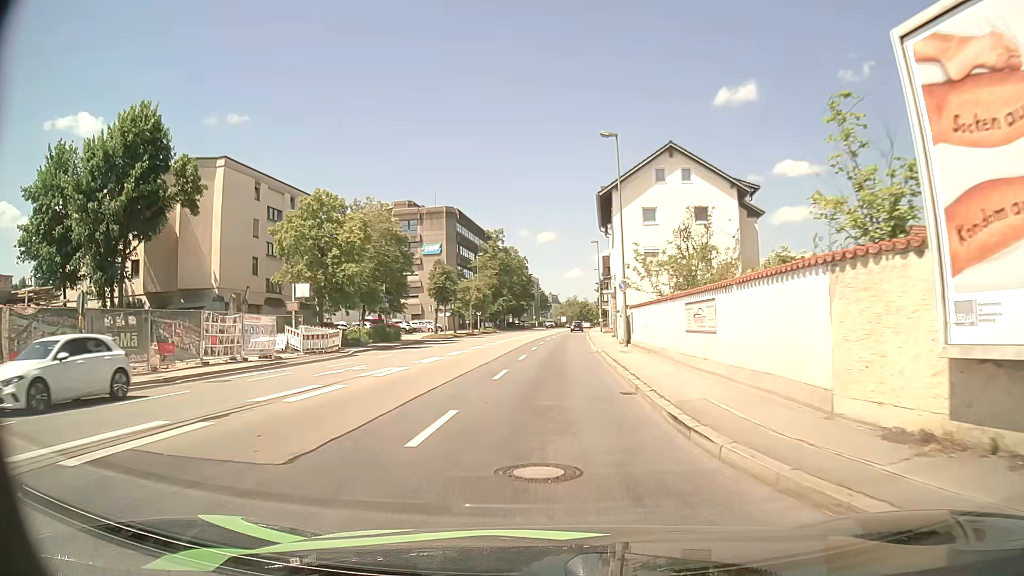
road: primary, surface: asphalt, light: Day
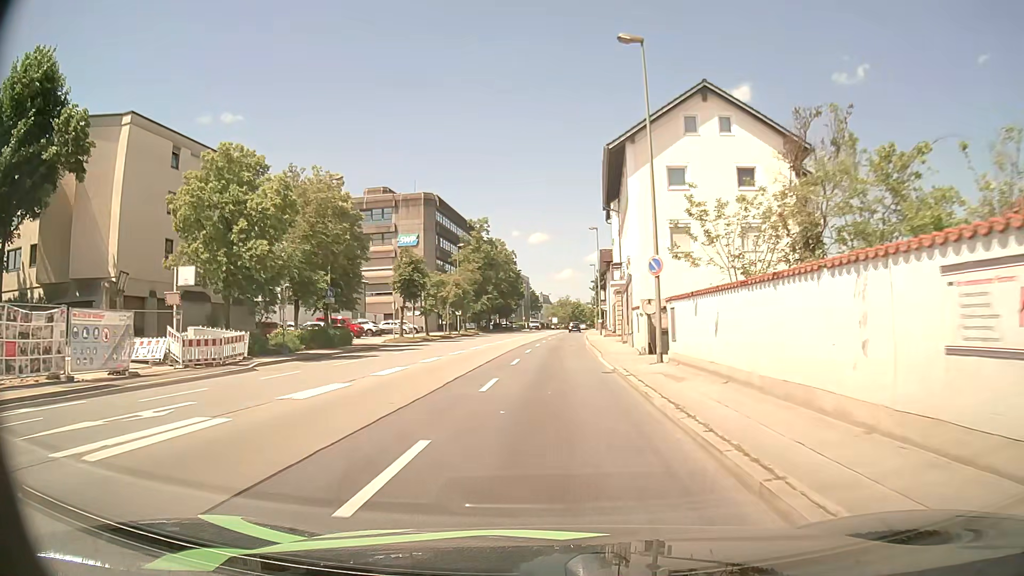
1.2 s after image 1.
(+0.2, +11.6) m; +1°
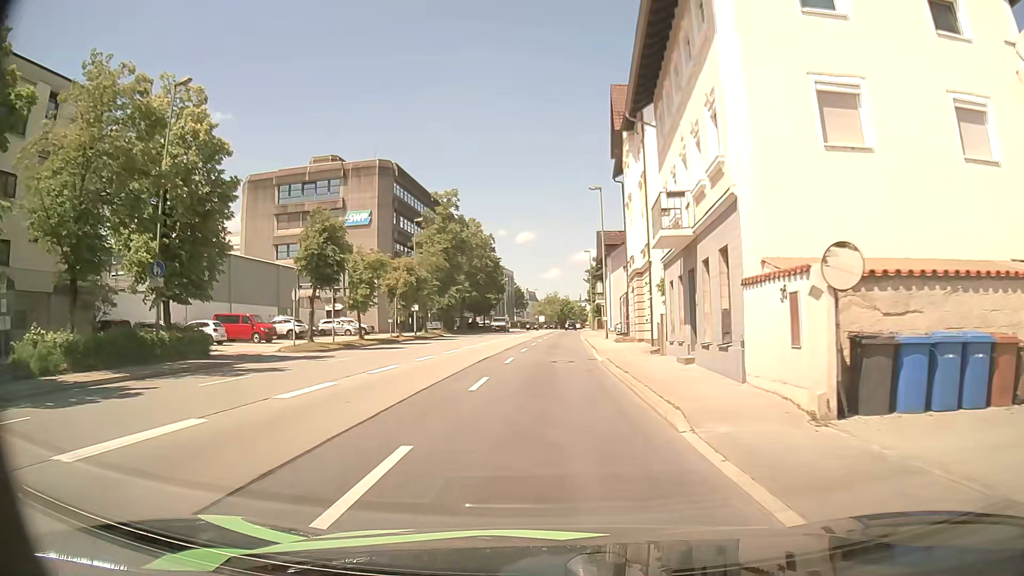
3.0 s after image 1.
(+0.2, +18.5) m; +1°
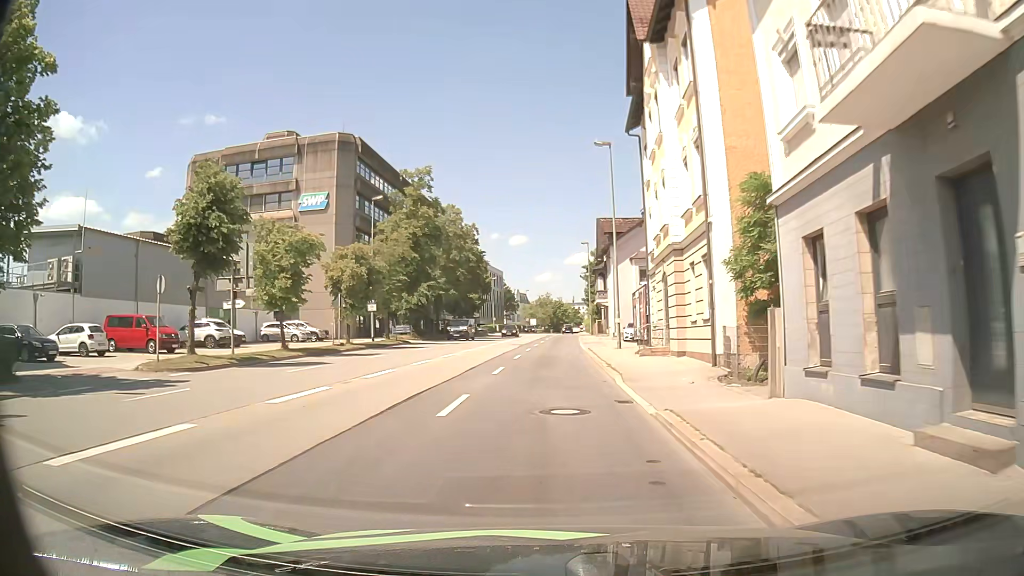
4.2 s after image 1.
(0.0, +12.1) m; +1°
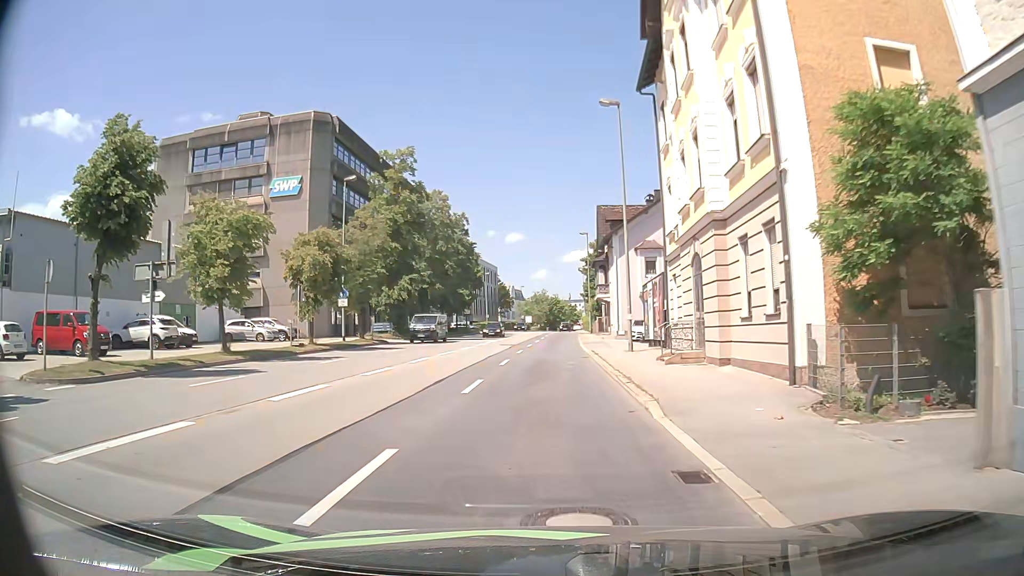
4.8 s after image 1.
(0.0, +5.9) m; -2°
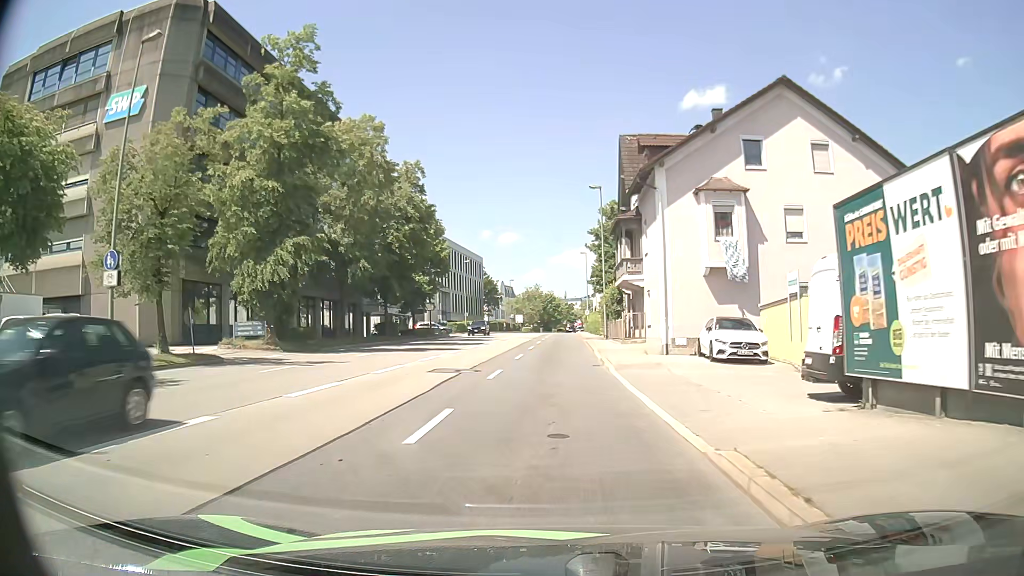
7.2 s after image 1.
(+0.9, +23.4) m; +2°
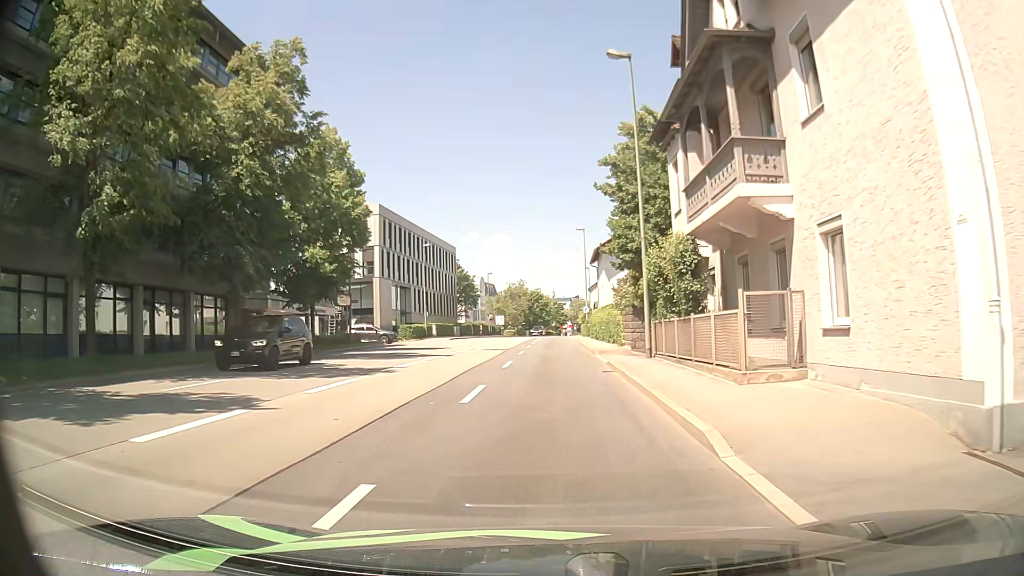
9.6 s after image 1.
(+0.2, +23.0) m; +1°
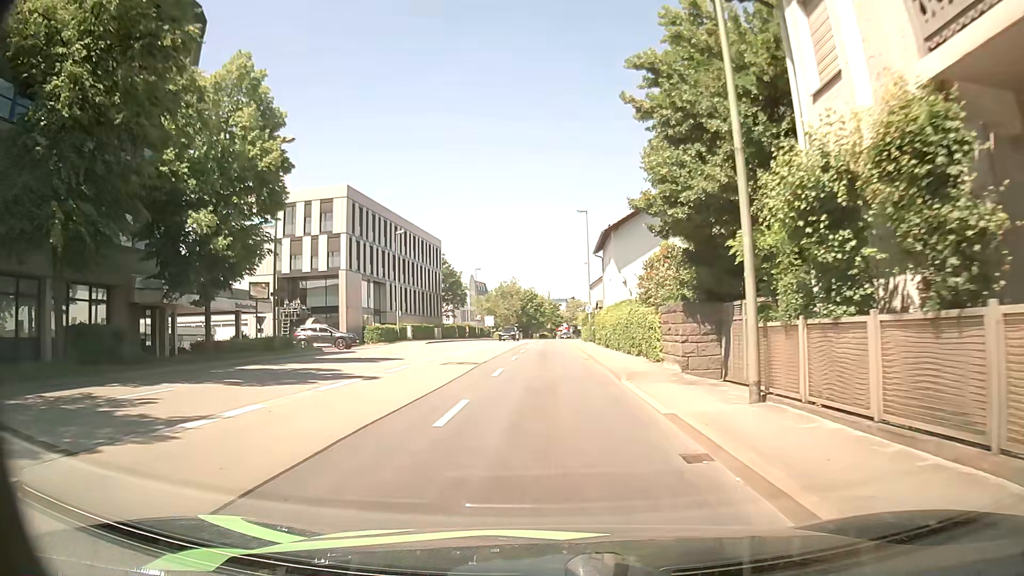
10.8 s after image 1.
(0.0, +11.4) m; +1°
(0, +10) (0, +20) (0, +30) (0, +40) (0, +50) (0, +60) (0, +70) (+1, +80) (+2, +90) (+3, +100) m
